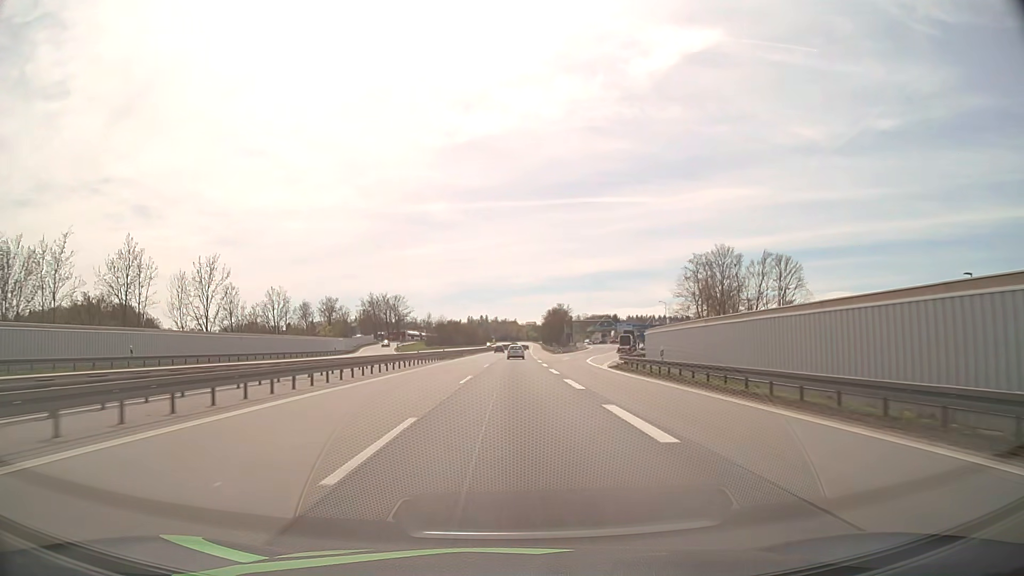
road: motorway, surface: asphalt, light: Day
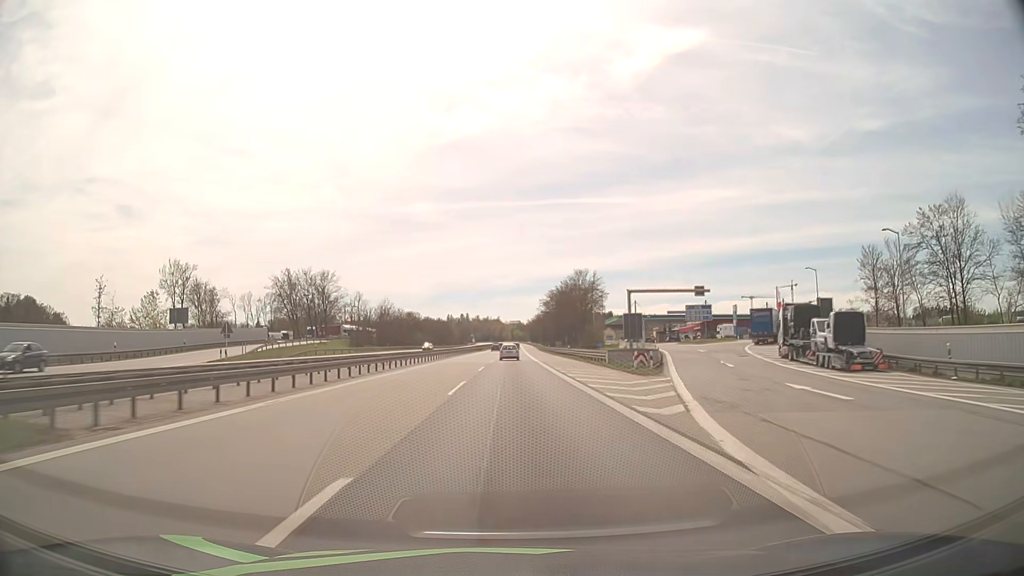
(+0.9, +77.7) m; +2°
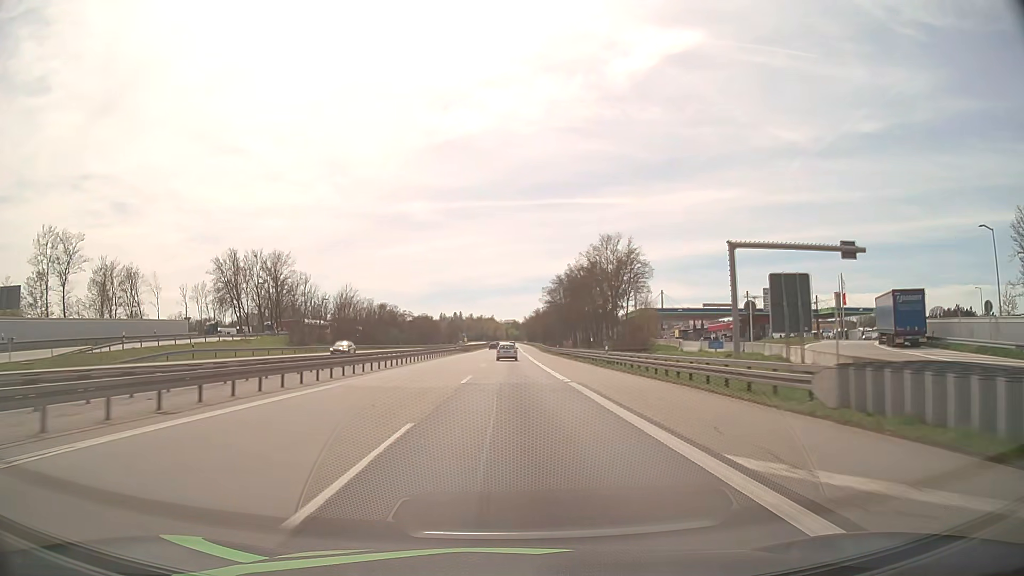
(0.0, +30.9) m; 0°
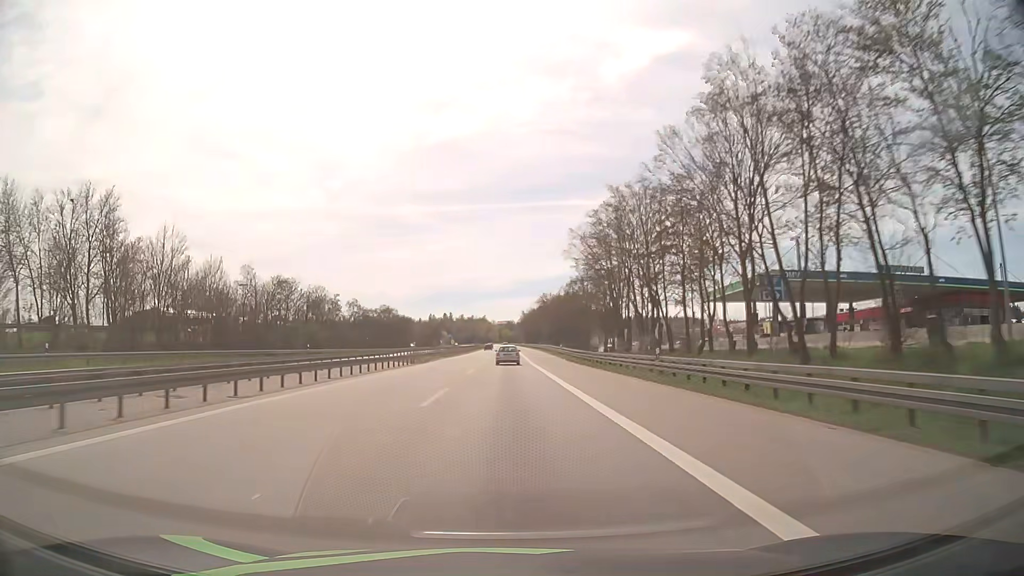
(+0.4, +61.3) m; +1°
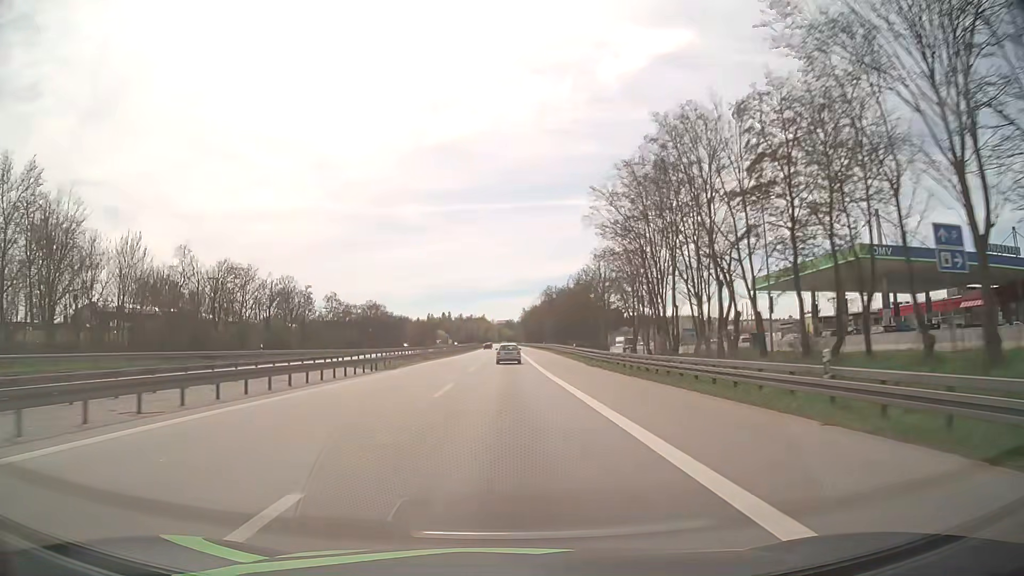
(0.0, +15.2) m; 0°
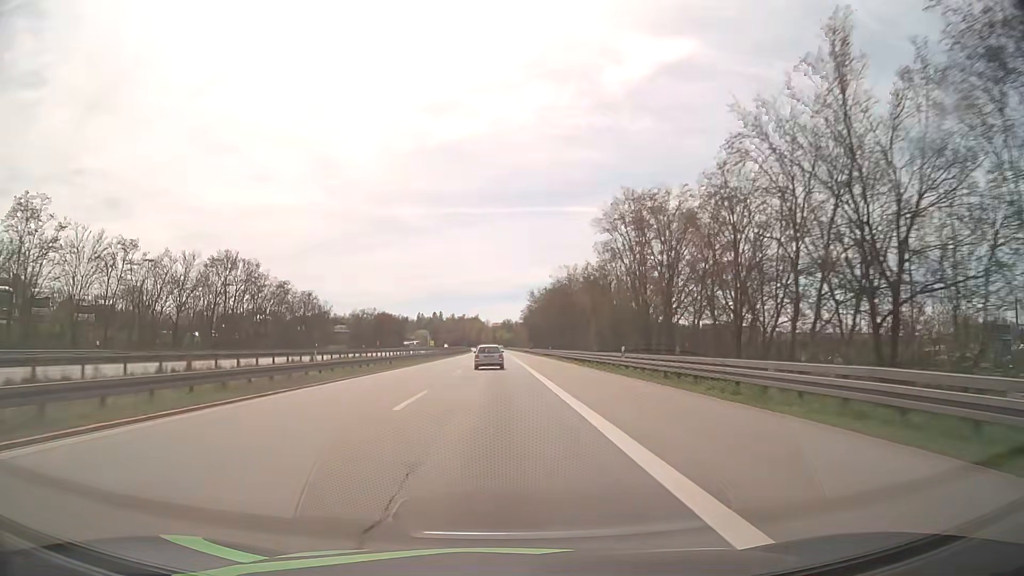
(-0.2, +75.3) m; 0°
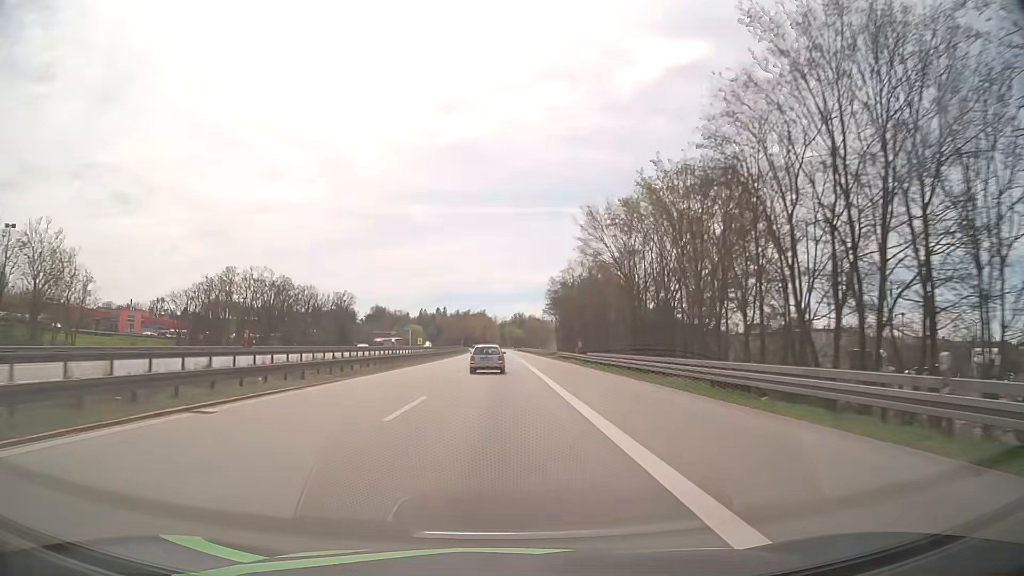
(-0.4, +73.3) m; -1°
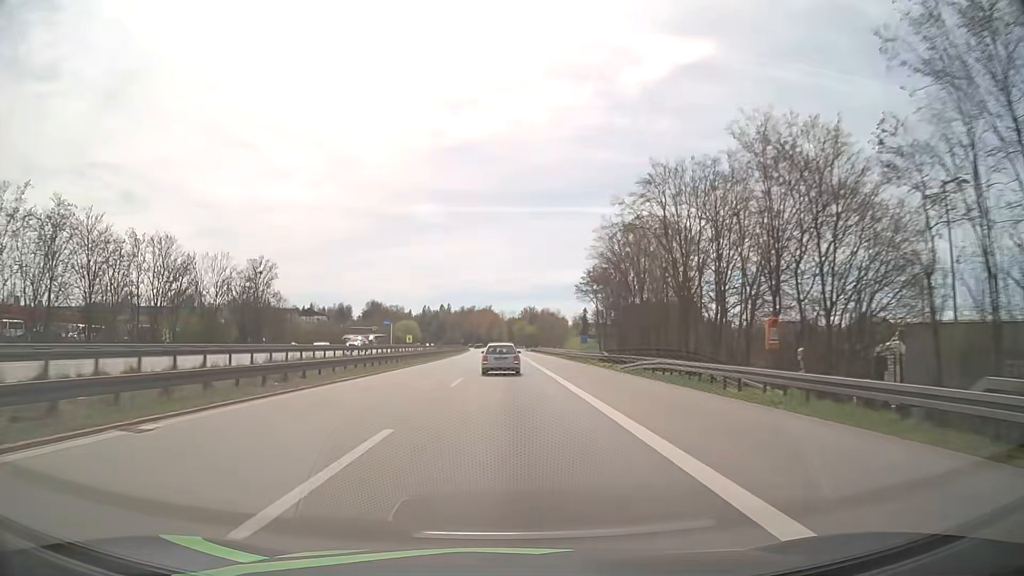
(-0.1, +43.5) m; -1°
(0, +10) (0, +20) (0, +30) (0, +40) (0, +50) (-1, +60) (-1, +70) (-1, +80) (-2, +90) (-2, +100) m
